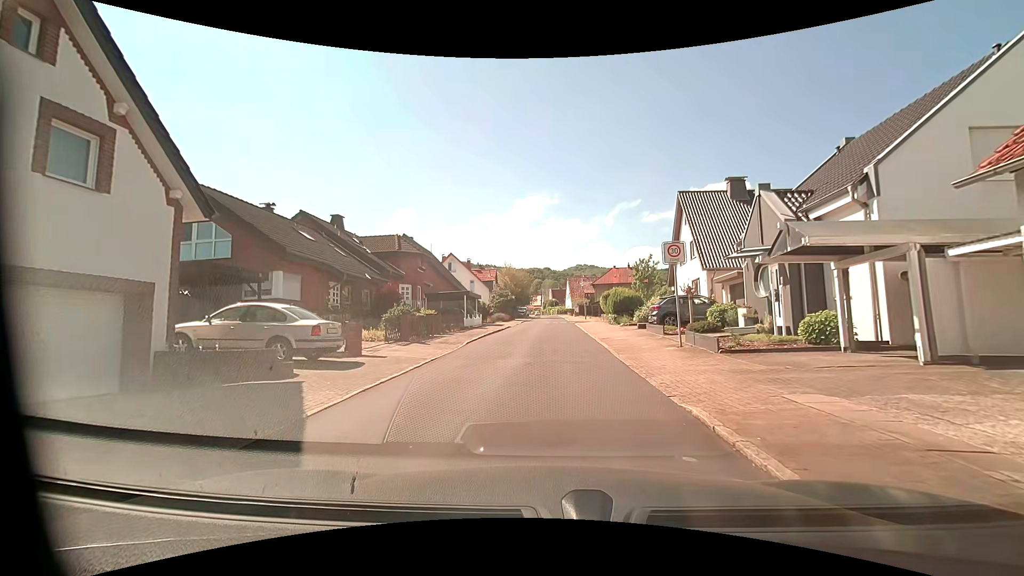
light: Day
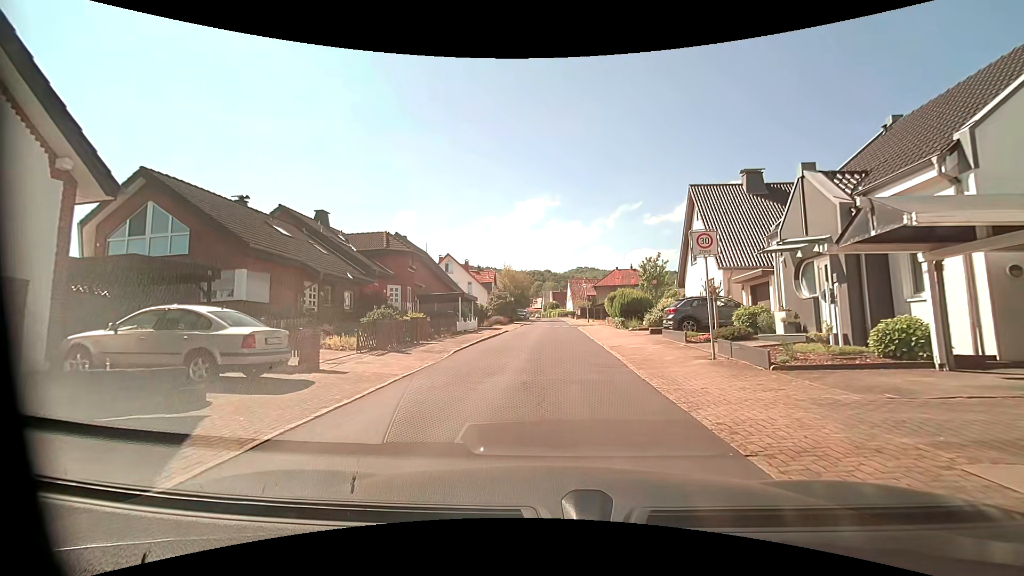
(0.0, +2.8) m; +1°
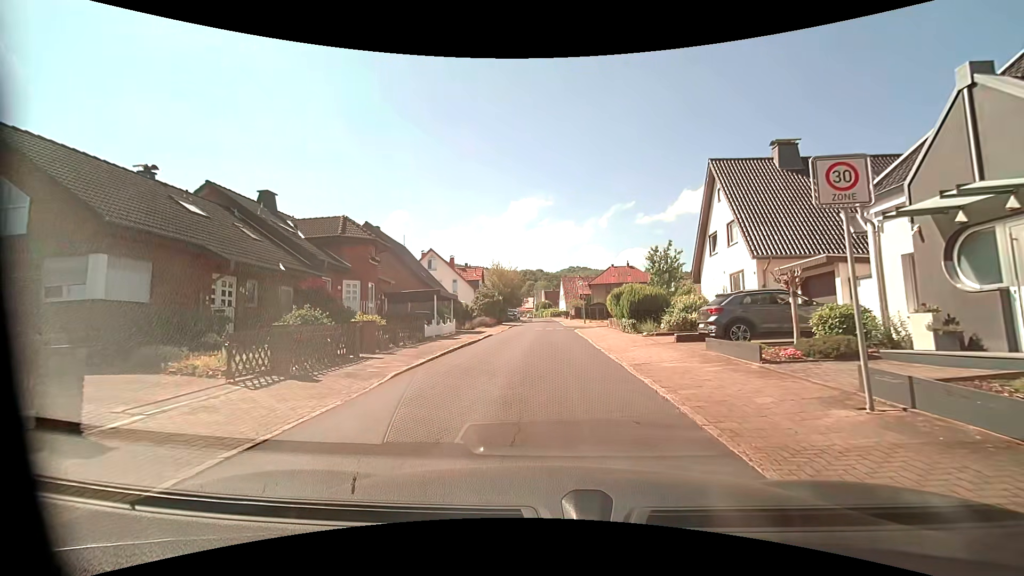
(0.0, +6.0) m; 0°
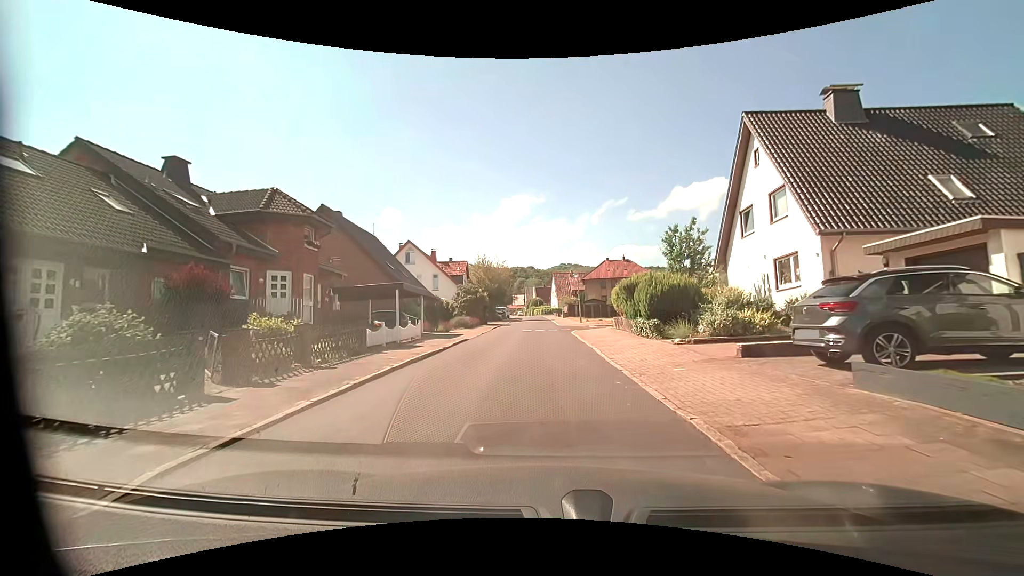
(+0.1, +6.5) m; 0°
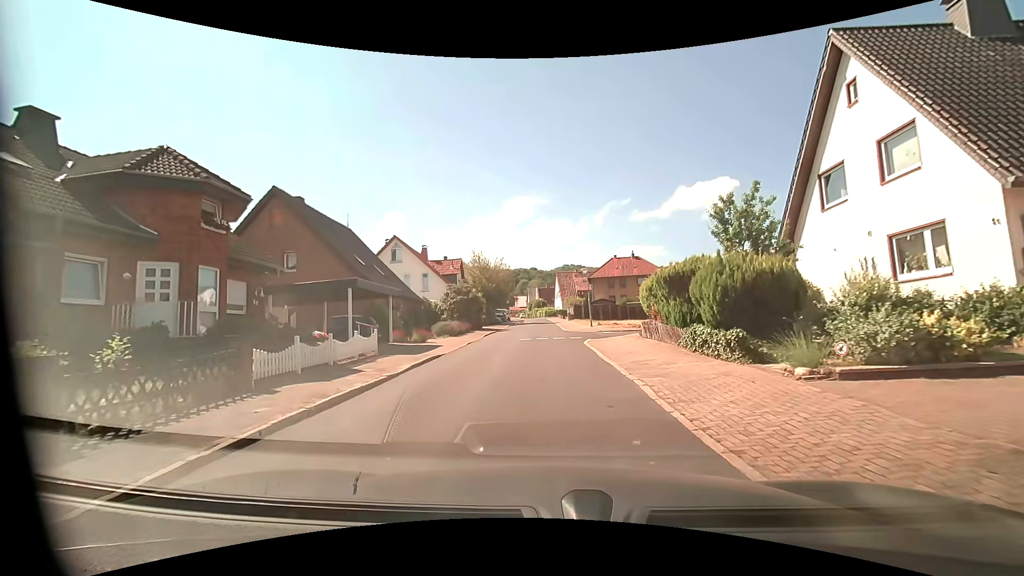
(+0.1, +6.7) m; 0°
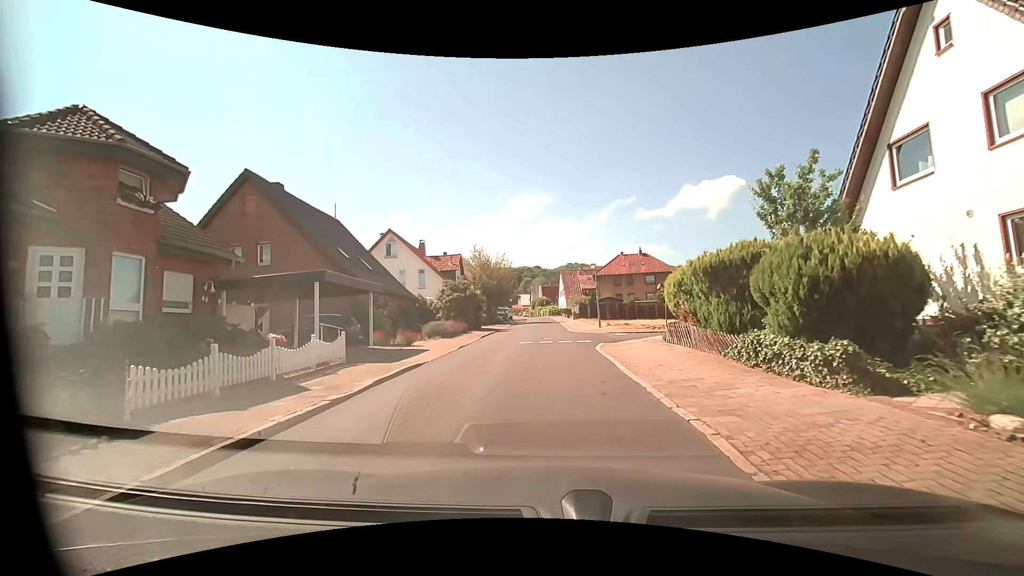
(0.0, +3.2) m; 0°
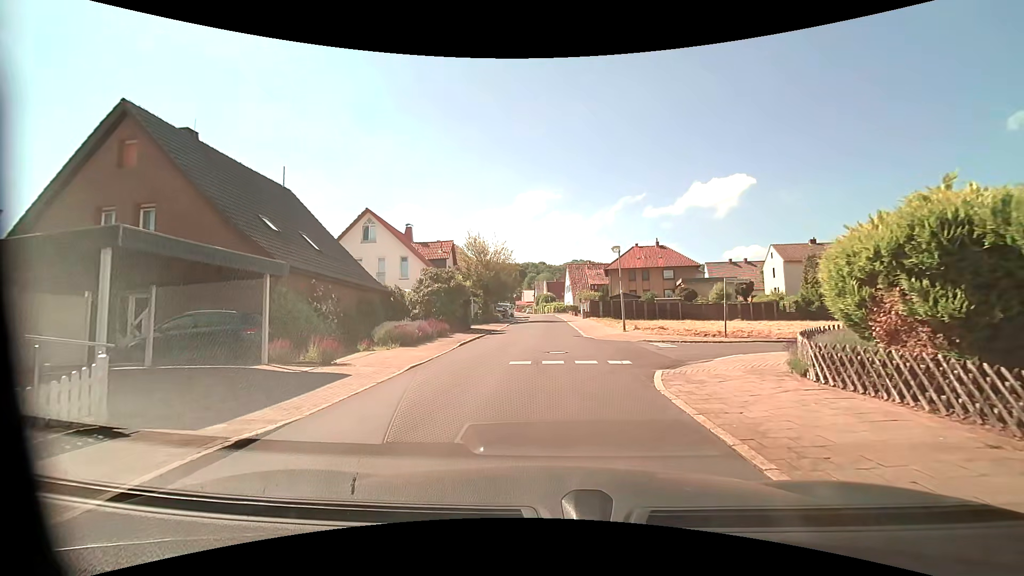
(-0.1, +8.0) m; 0°
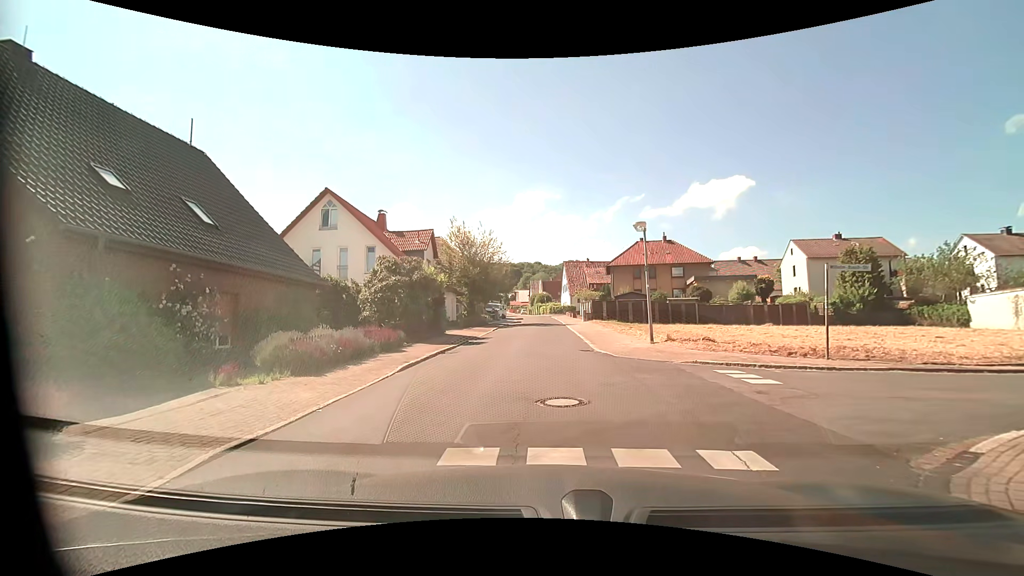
(0.0, +7.1) m; +1°
(0, +10) (0, +20) (0, +30) (0, +40) (0, +50) (-1, +60) (-1, +70) (-2, +80) (-3, +90) (-4, +100) m
